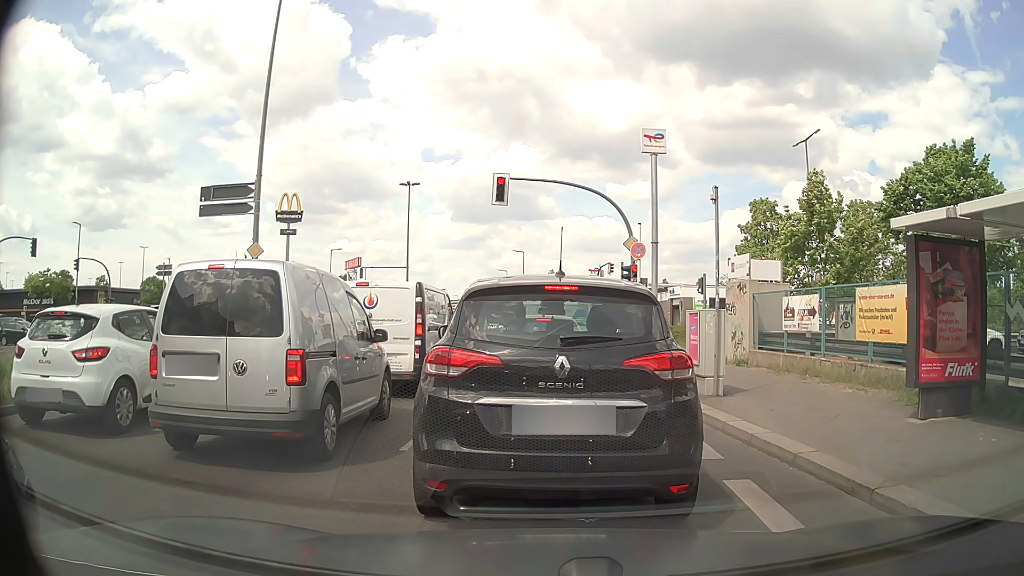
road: secondary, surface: asphalt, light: Day
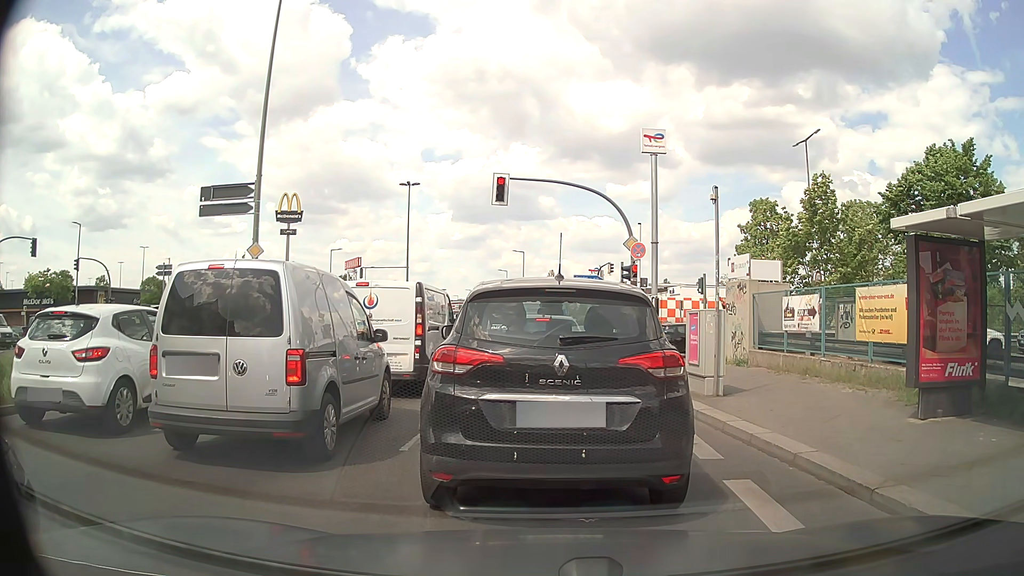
(0.0, 0.0) m; 0°
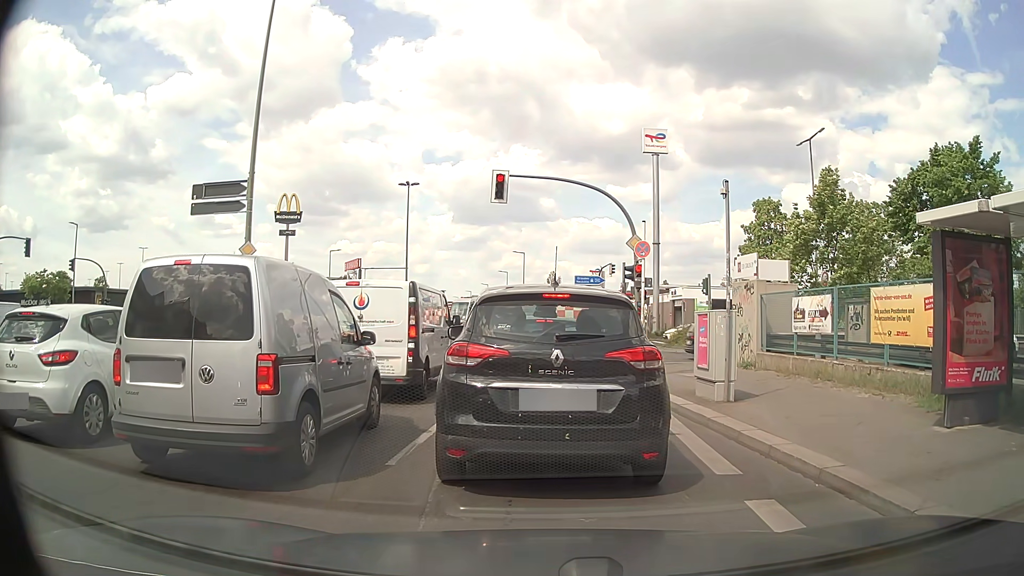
(0.0, +0.6) m; 0°
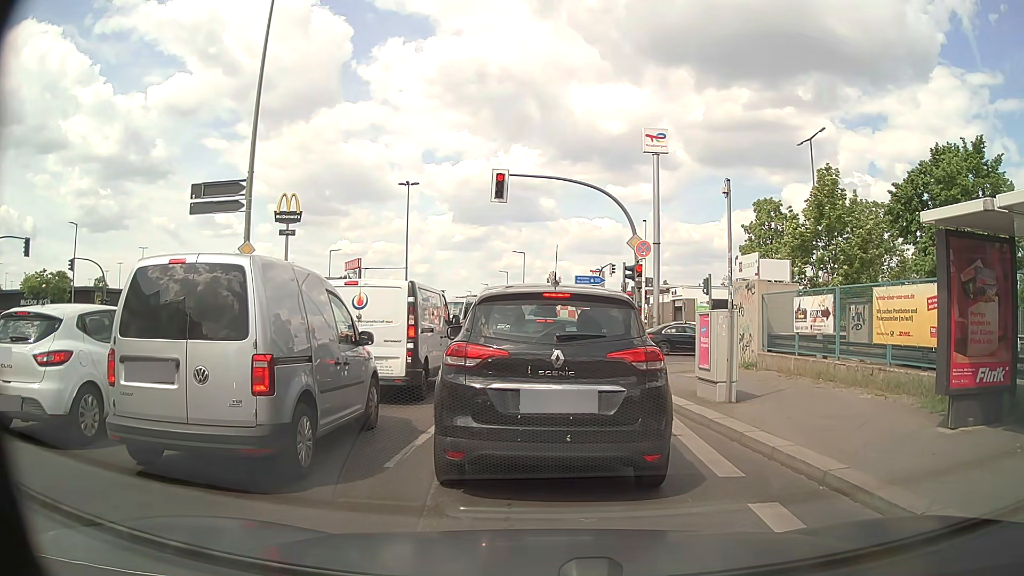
(0.0, +0.1) m; 0°
